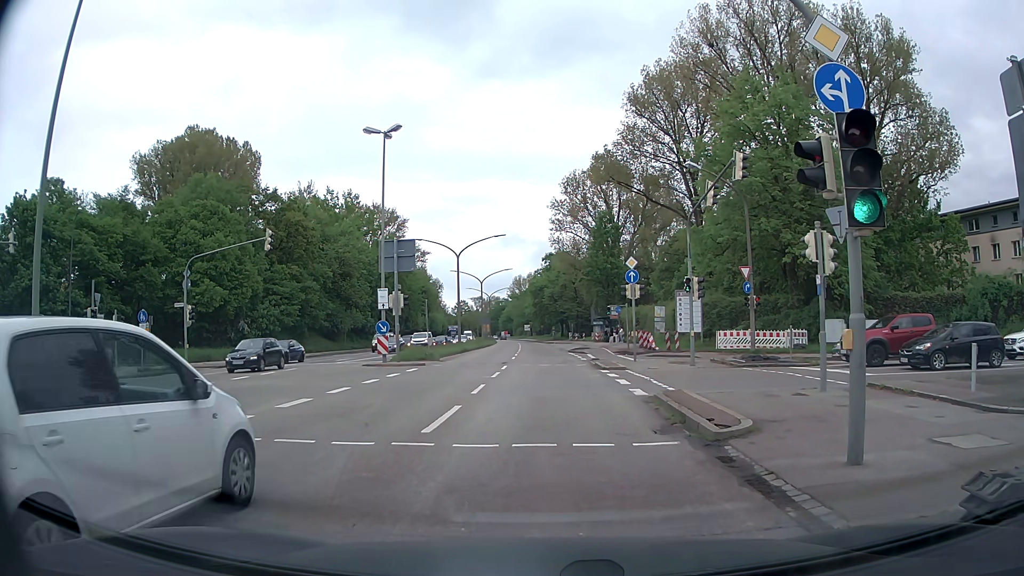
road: primary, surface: asphalt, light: Day
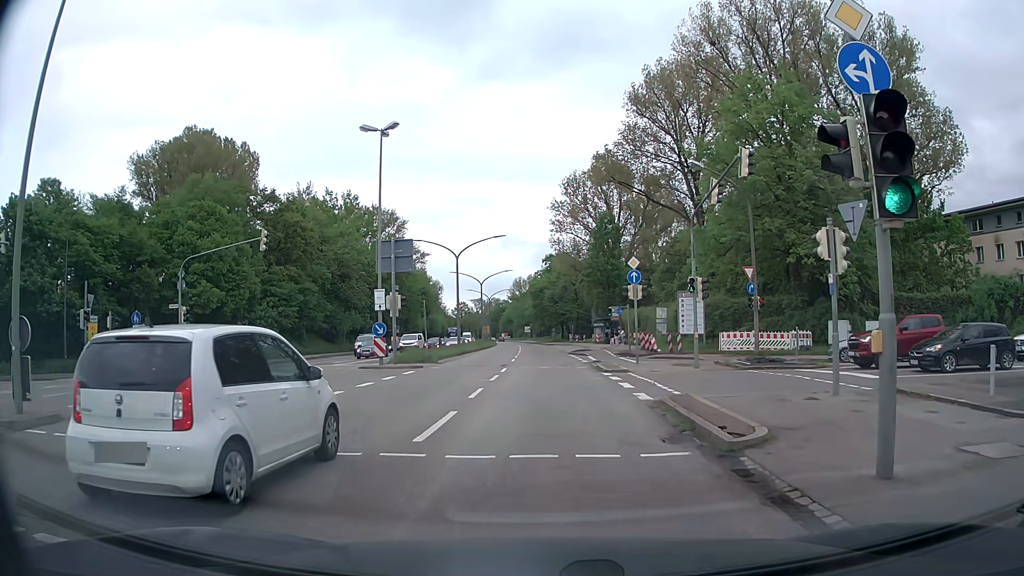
(0.0, +0.7) m; +1°
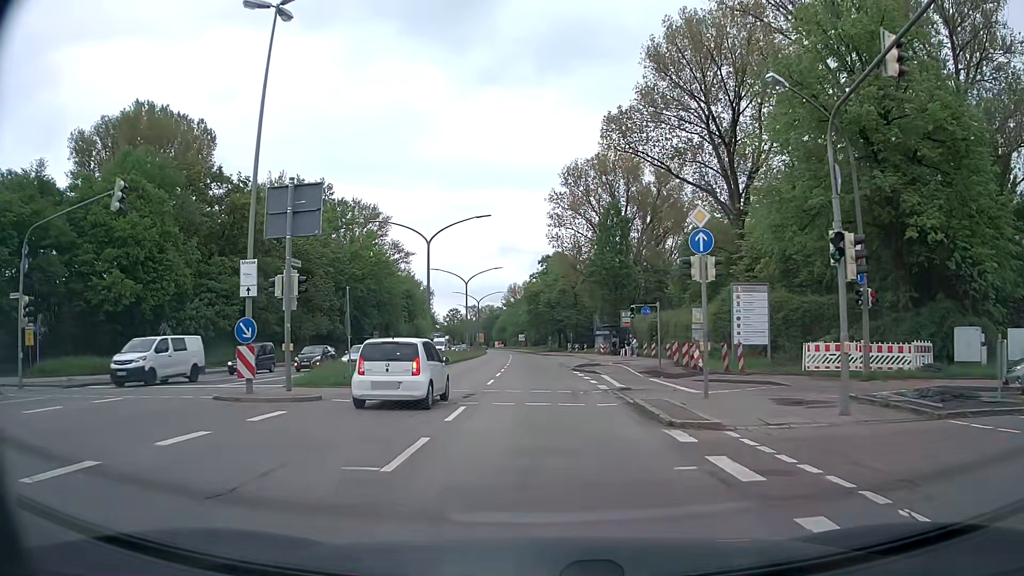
(+0.2, +13.7) m; +1°
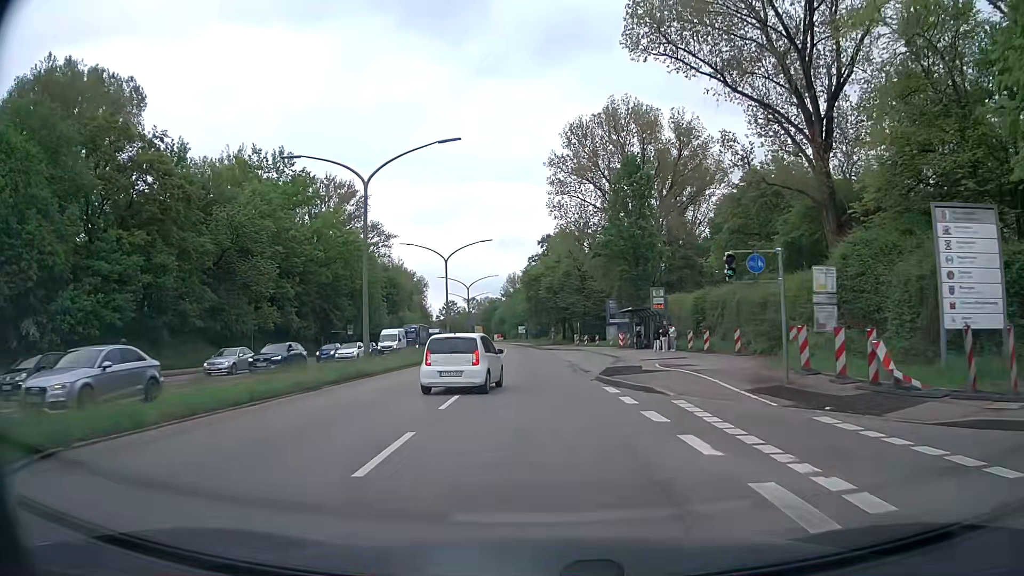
(0.0, +16.8) m; 0°
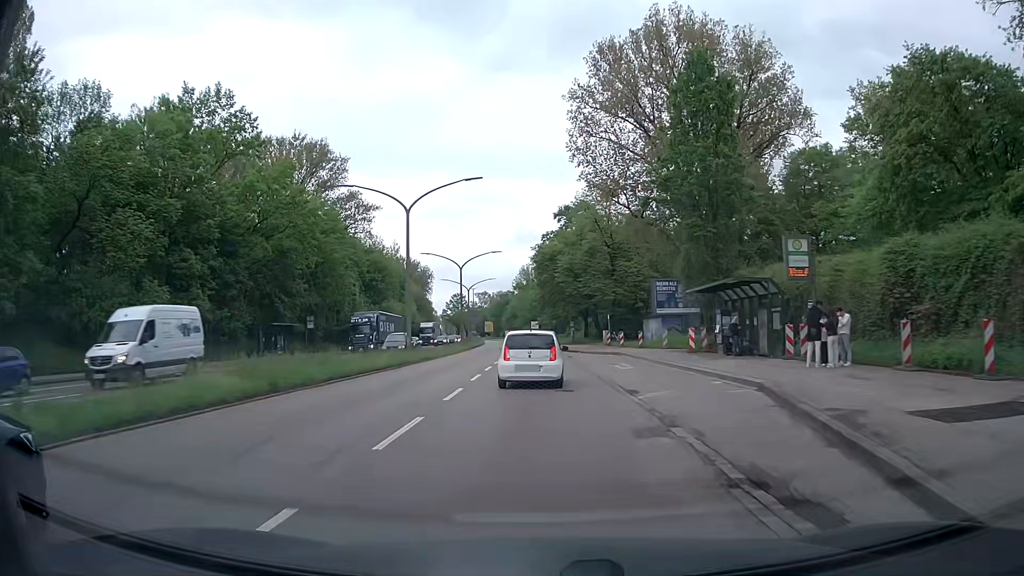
(-0.3, +23.1) m; -3°
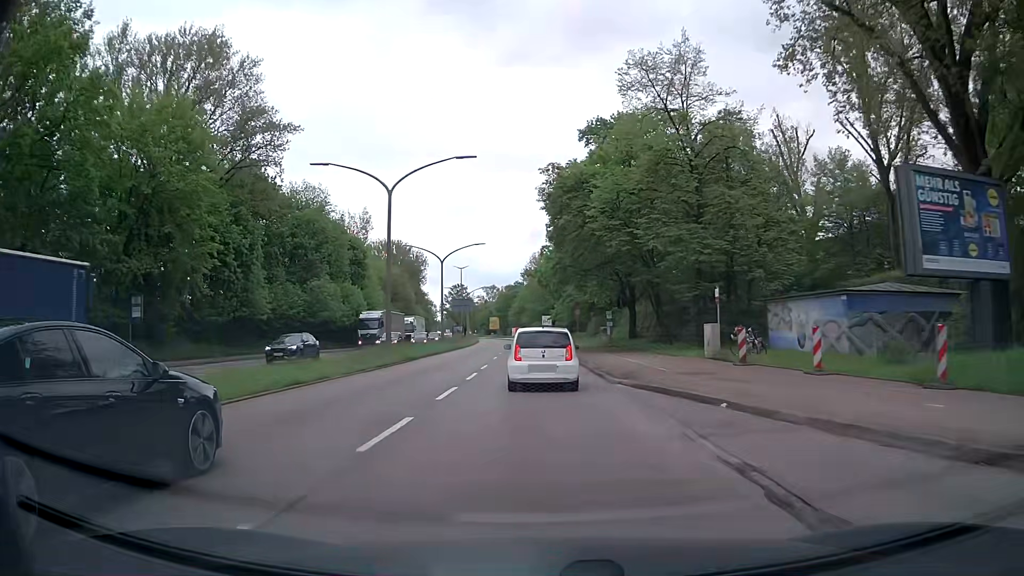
(+0.4, +36.9) m; 0°
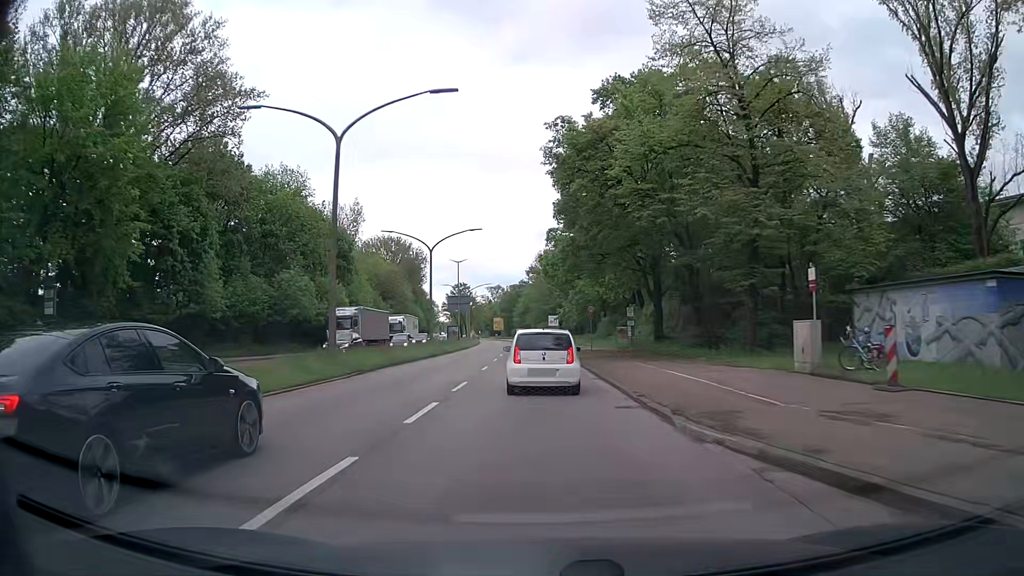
(0.0, +9.4) m; 0°
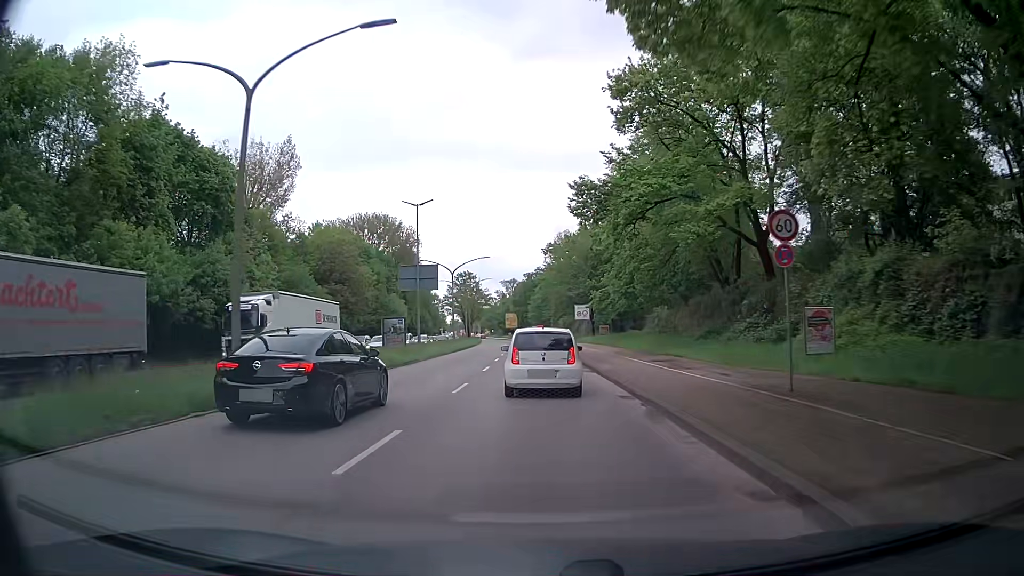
(-0.5, +37.0) m; -1°
(0, +10) (0, +20) (-1, +30) (-1, +40) (-1, +50) (-2, +60) (-2, +70) (-3, +80) (-4, +90) (-5, +100) m
